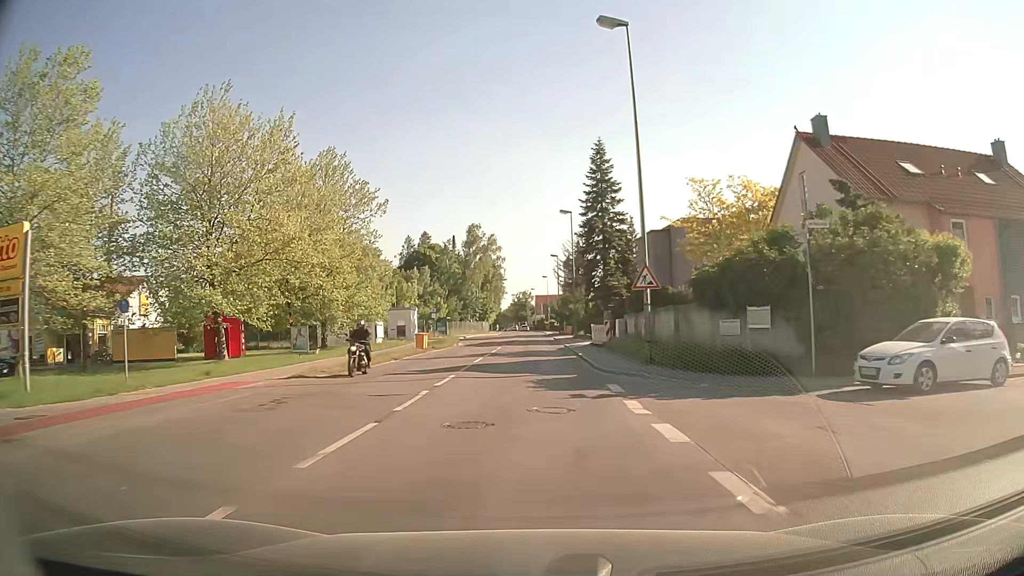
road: secondary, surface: asphalt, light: Day
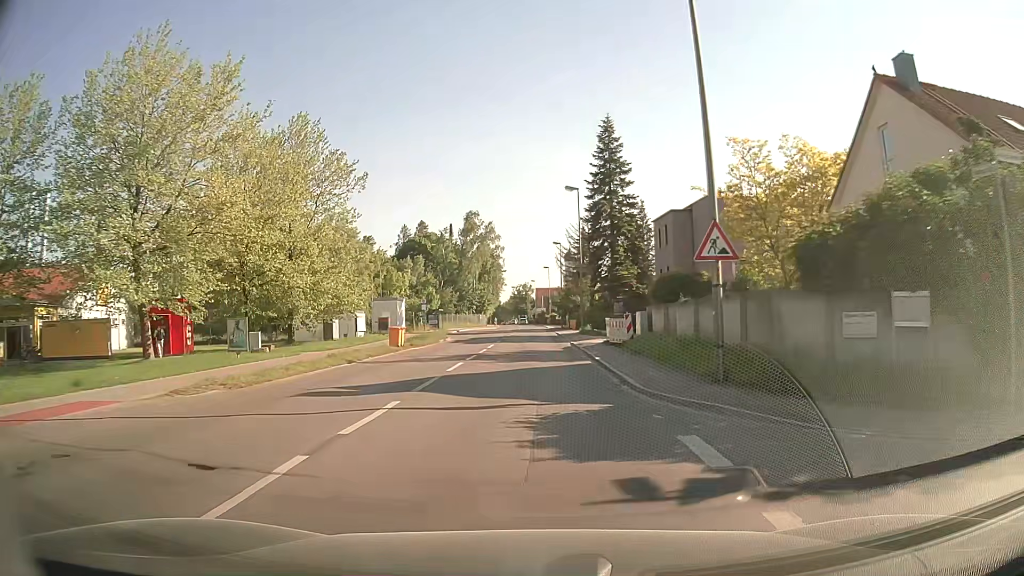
(0.0, +7.5) m; 0°
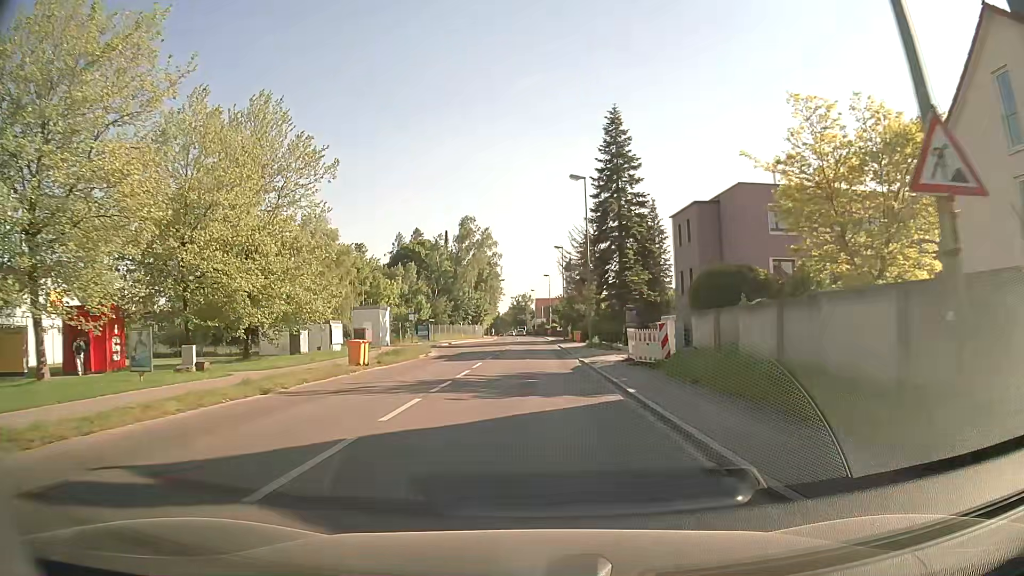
(0.0, +7.3) m; 0°
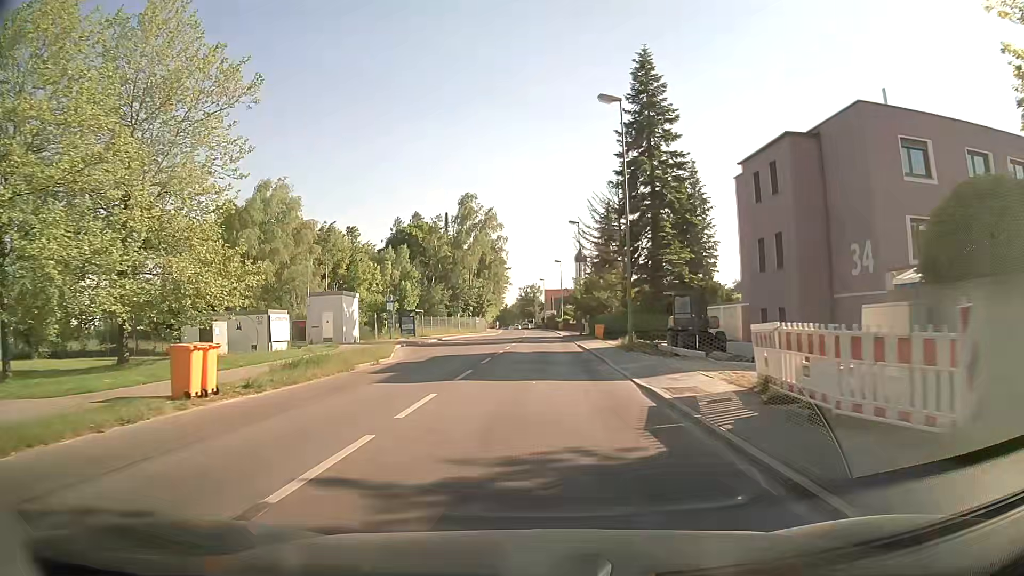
(-0.1, +13.8) m; -1°
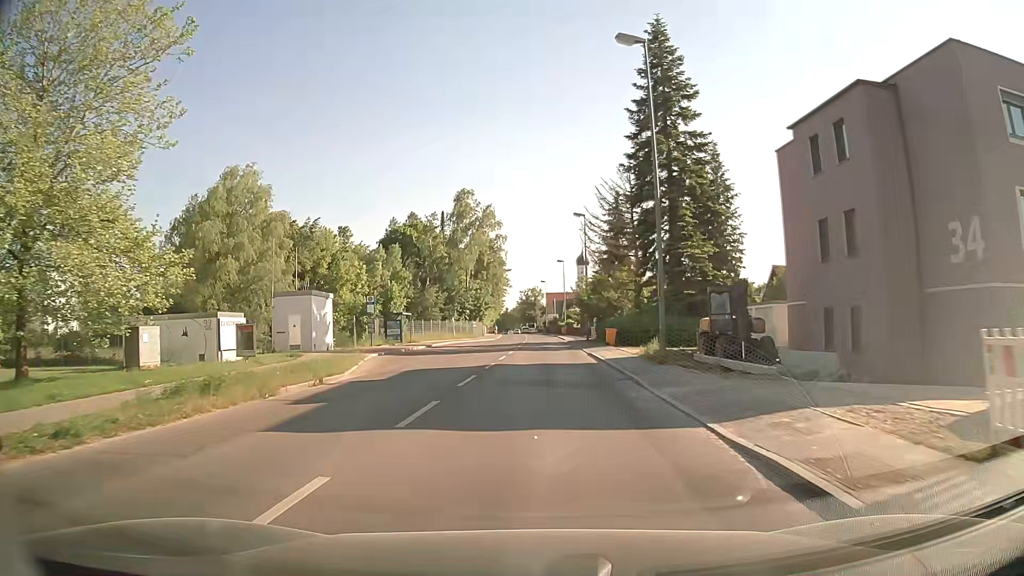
(0.0, +6.6) m; 0°
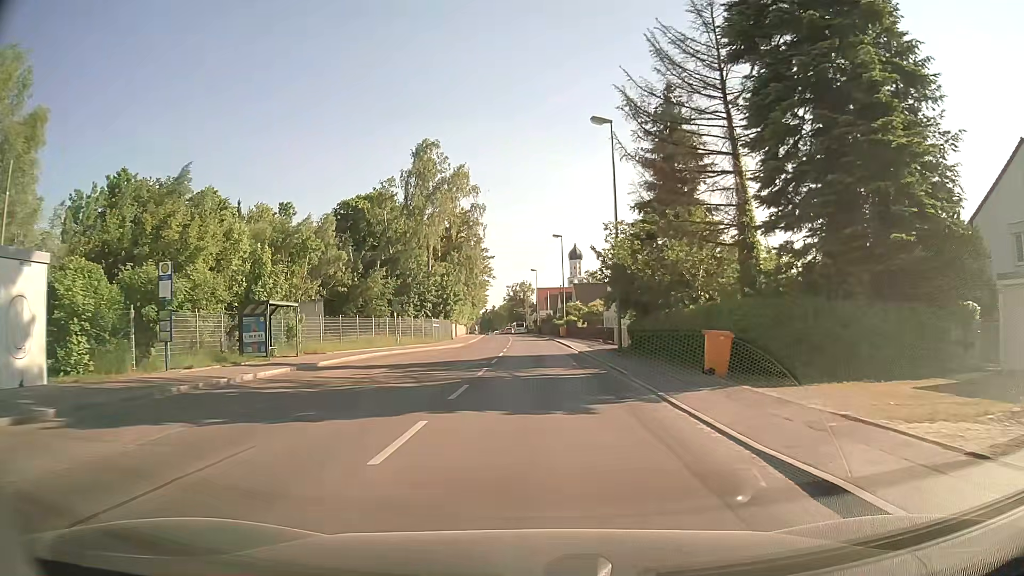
(+0.2, +26.7) m; +1°
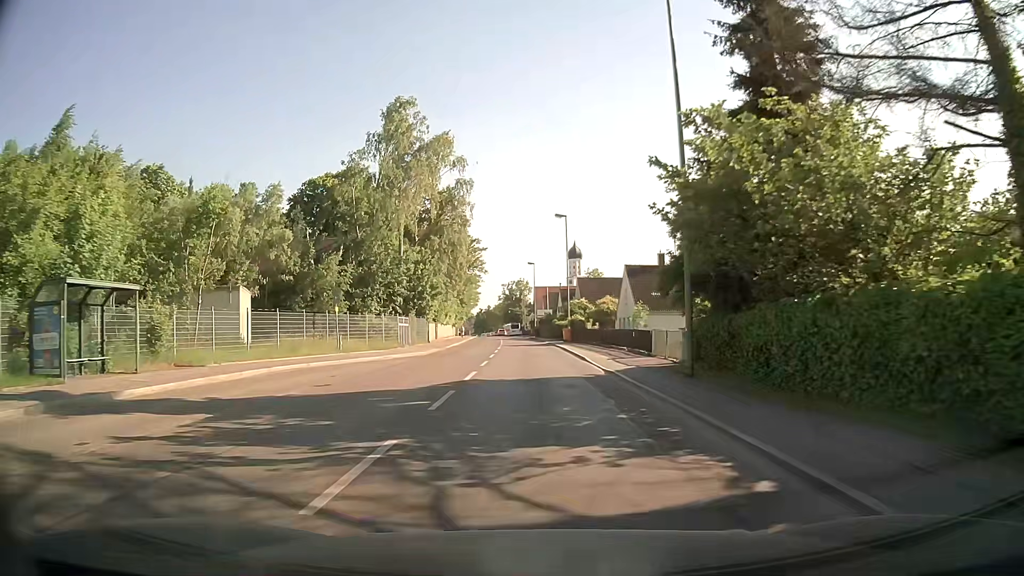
(+0.1, +14.1) m; 0°
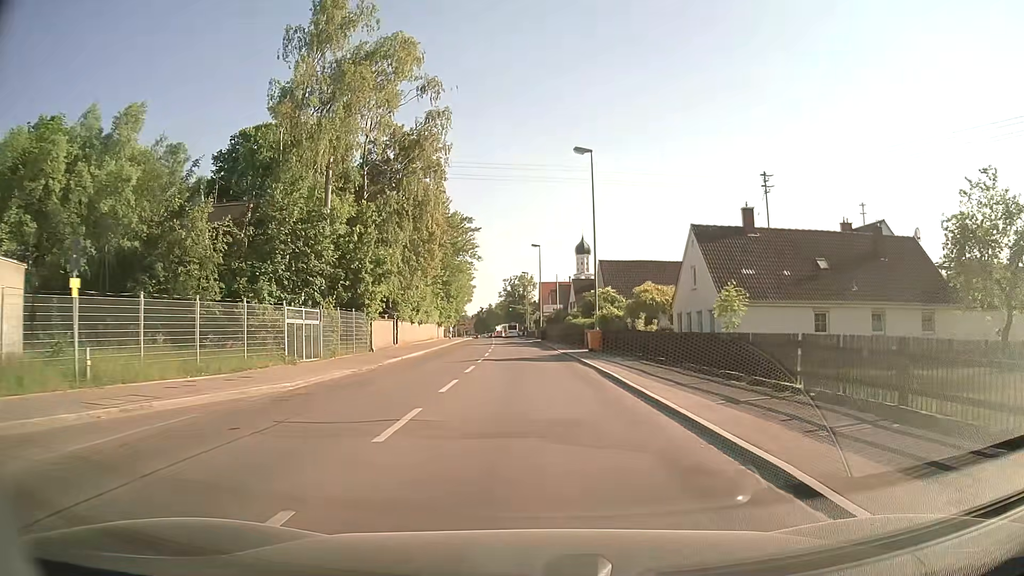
(-0.1, +21.9) m; 0°
(0, +10) (0, +20) (-1, +30) (-1, +40) (-2, +50) (-2, +60) (-3, +70) (-4, +80) (-5, +90) (-5, +100) m
